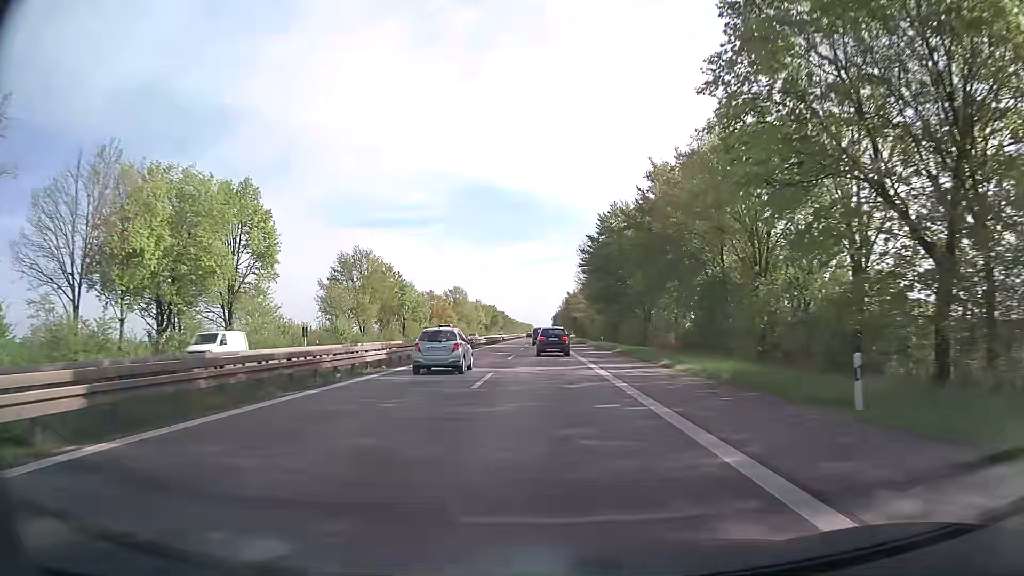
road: trunk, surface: asphalt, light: Day
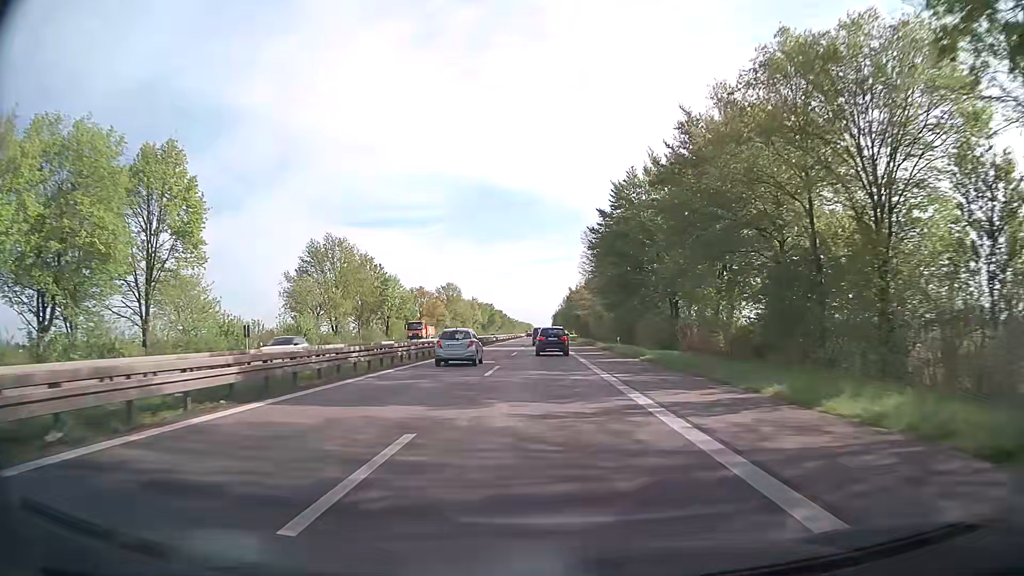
(0.0, +13.5) m; 0°
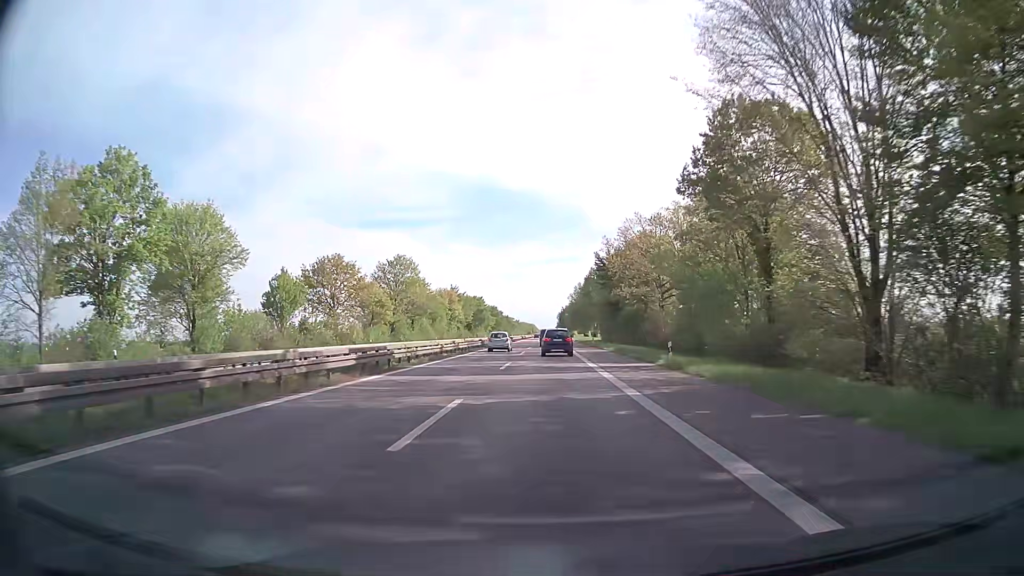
(-0.2, +67.6) m; 0°
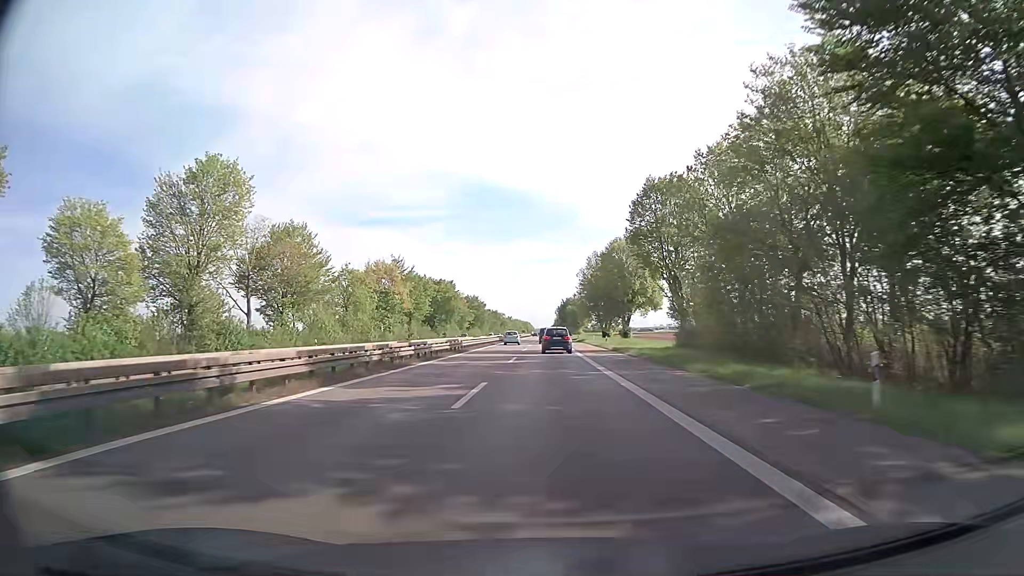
(+0.2, +68.3) m; 0°
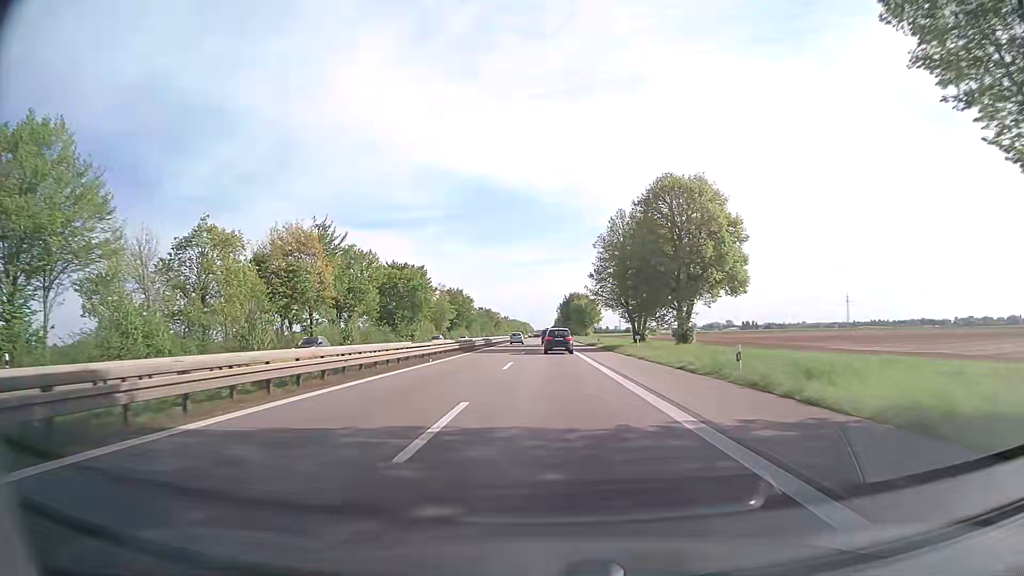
(-0.1, +41.1) m; 0°
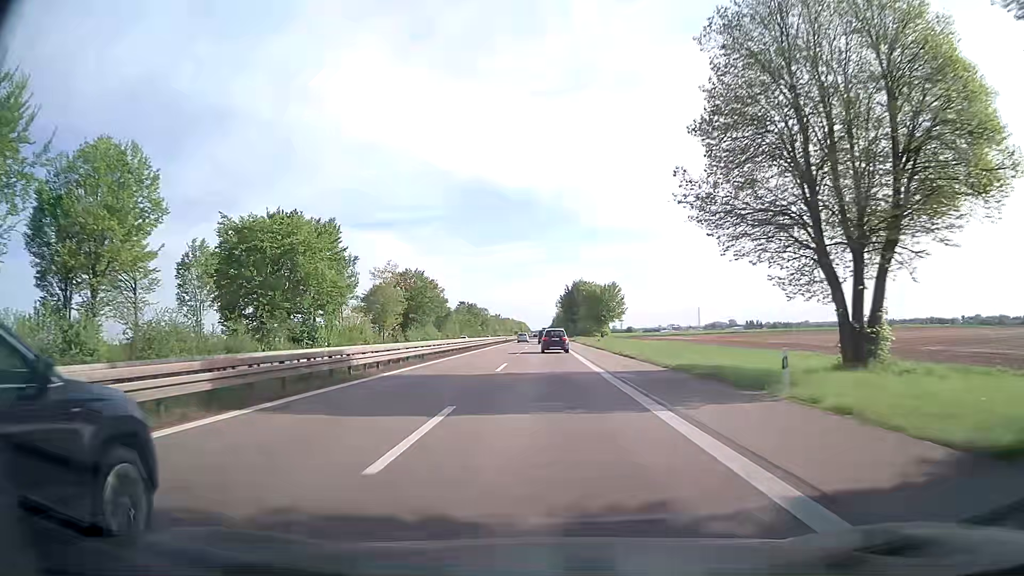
(+0.1, +54.9) m; 0°
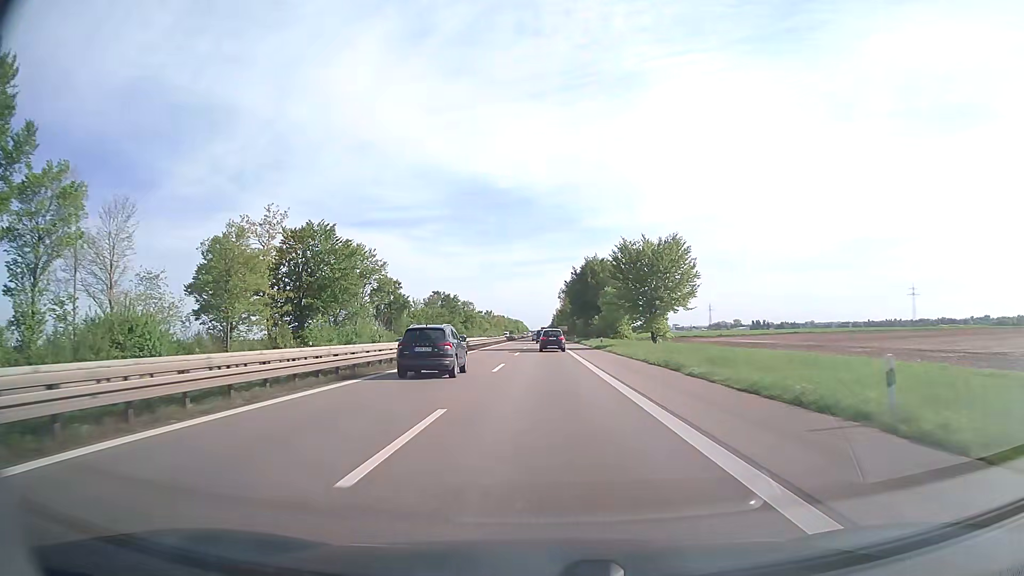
(0.0, +55.0) m; 0°
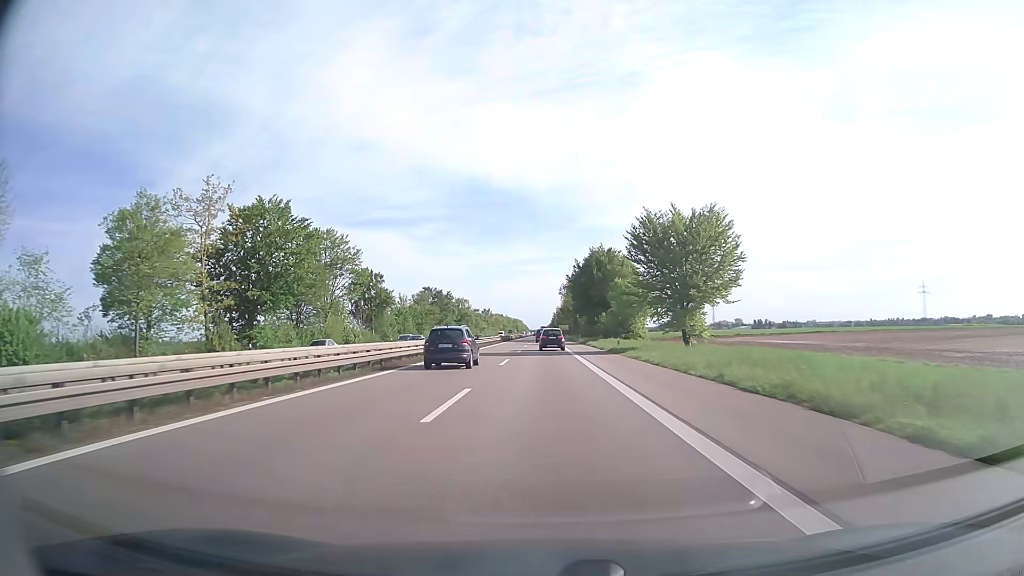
(0.0, +13.8) m; 0°
(0, +10) (0, +20) (0, +30) (0, +40) (0, +50) (0, +60) (0, +70) (0, +80) (0, +90) (0, +100) m
